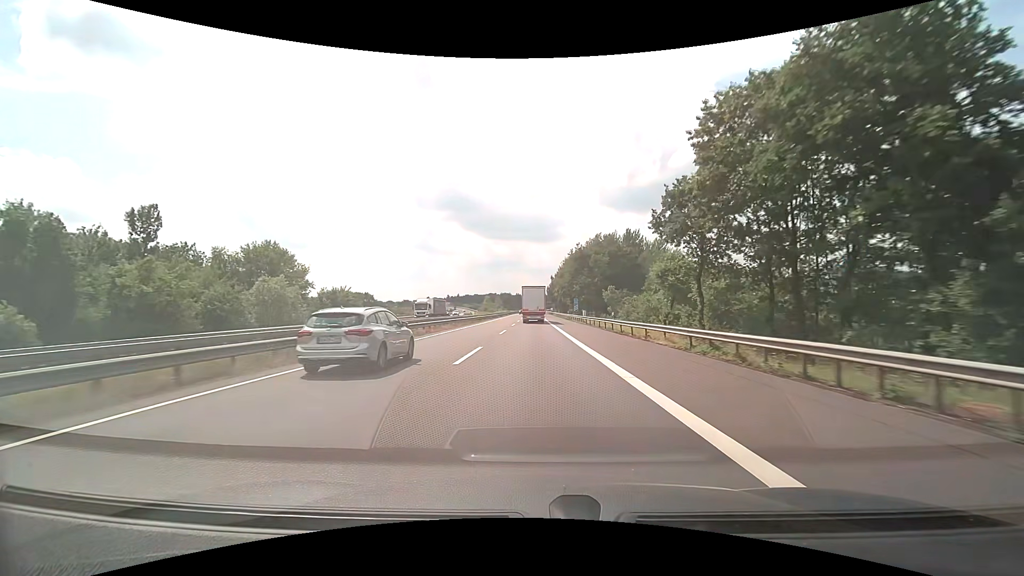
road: motorway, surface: asphalt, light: Day
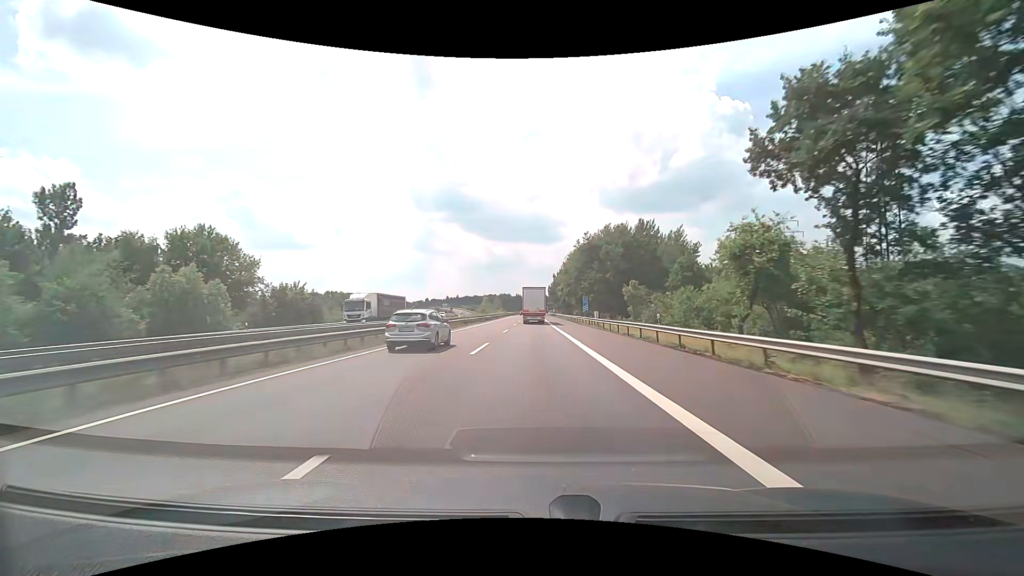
(0.0, +14.5) m; 0°
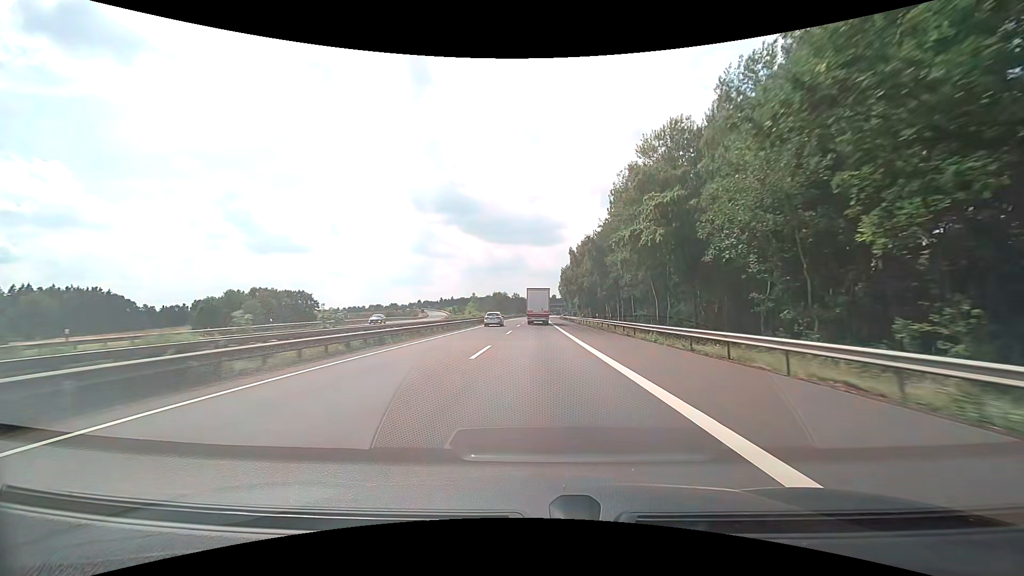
(-0.3, +72.7) m; 0°
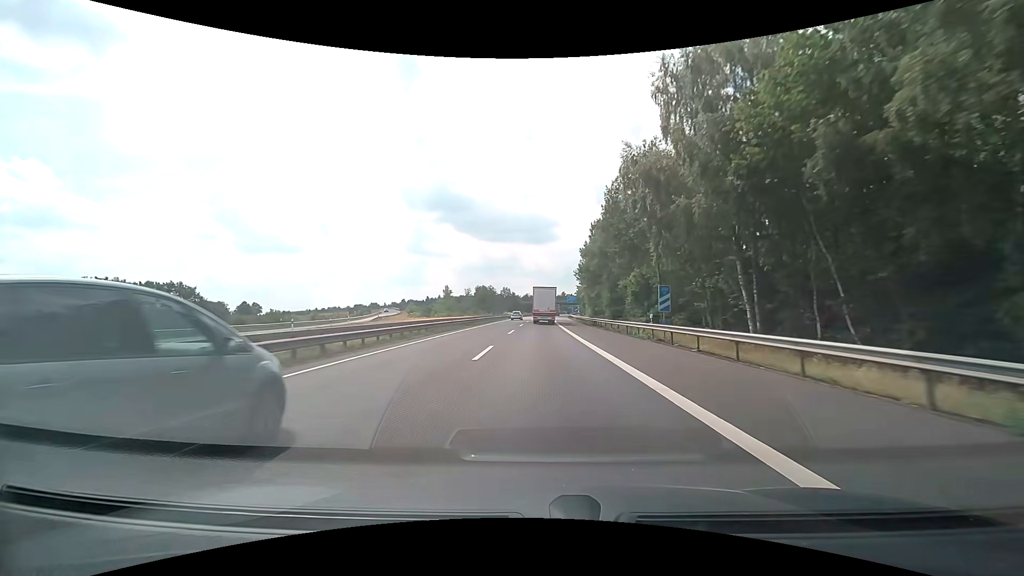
(+0.3, +72.7) m; 0°
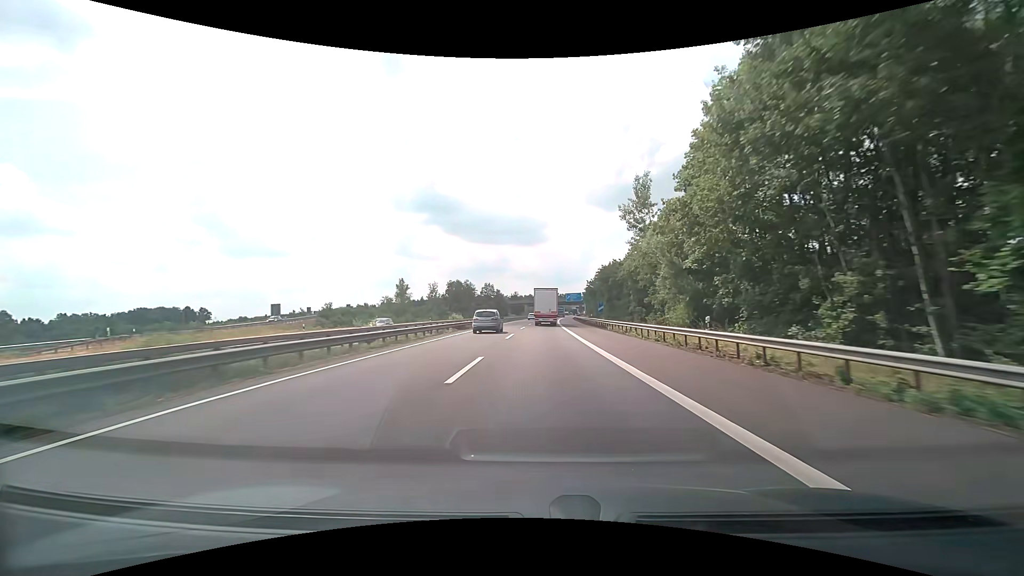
(+0.7, +57.6) m; +1°
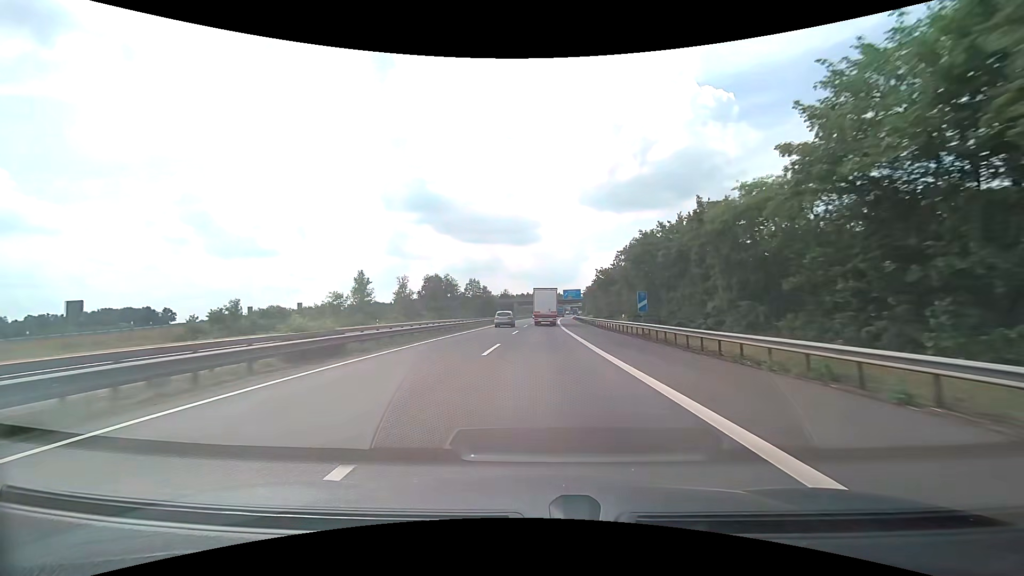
(+0.2, +28.7) m; +1°
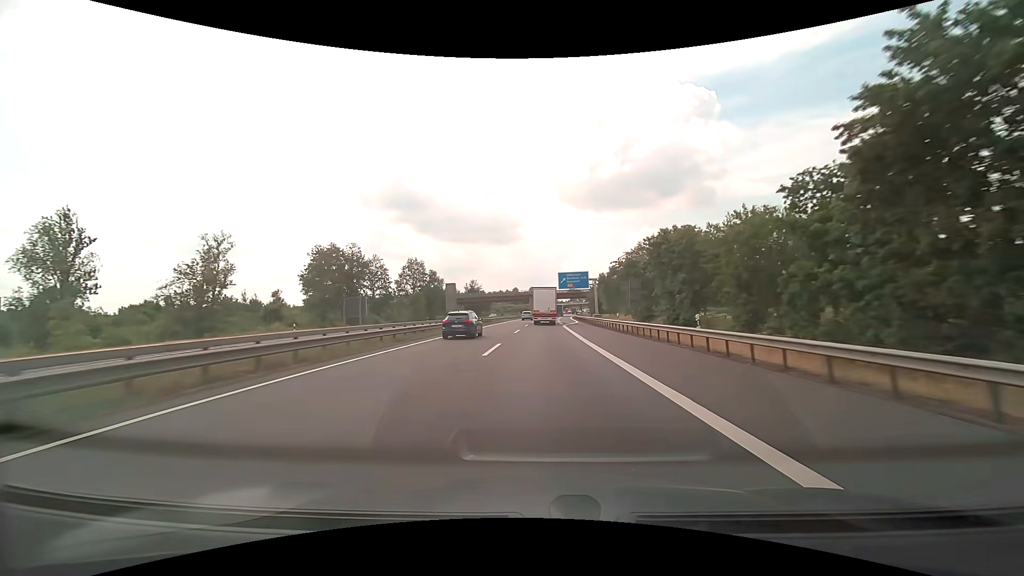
(+1.4, +71.6) m; +2°
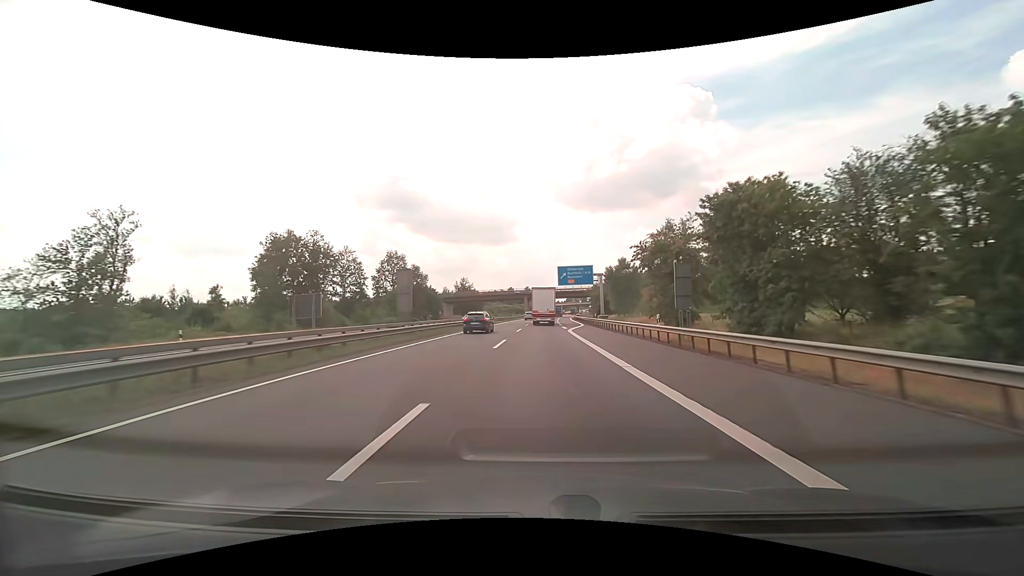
(0.0, +14.3) m; 0°
(0, +10) (0, +20) (0, +30) (+1, +40) (+1, +50) (+2, +60) (+3, +70) (+3, +80) (+4, +90) (+5, +100) m
